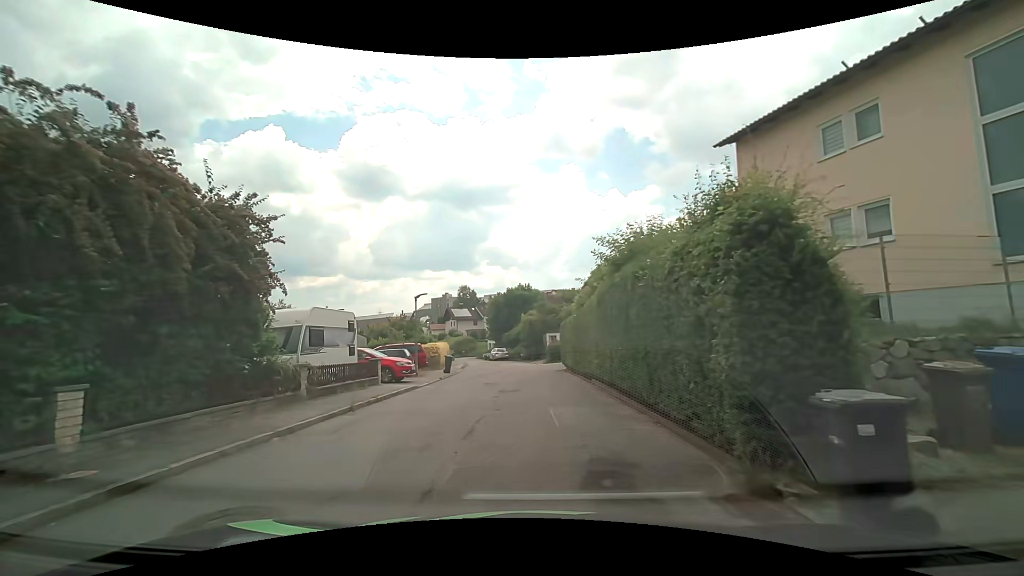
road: residential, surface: asphalt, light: Day
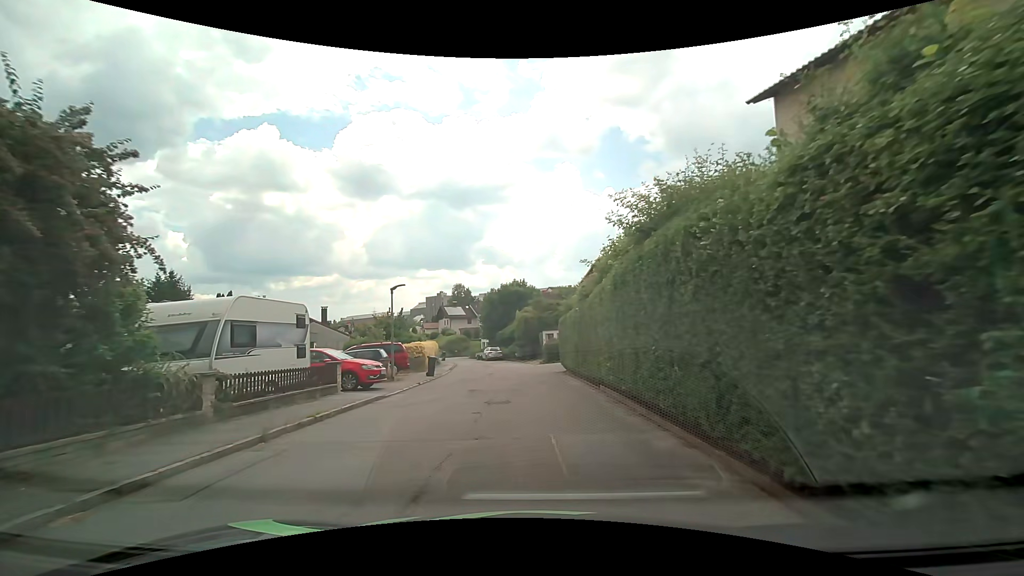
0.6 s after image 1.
(0.0, +3.3) m; +1°
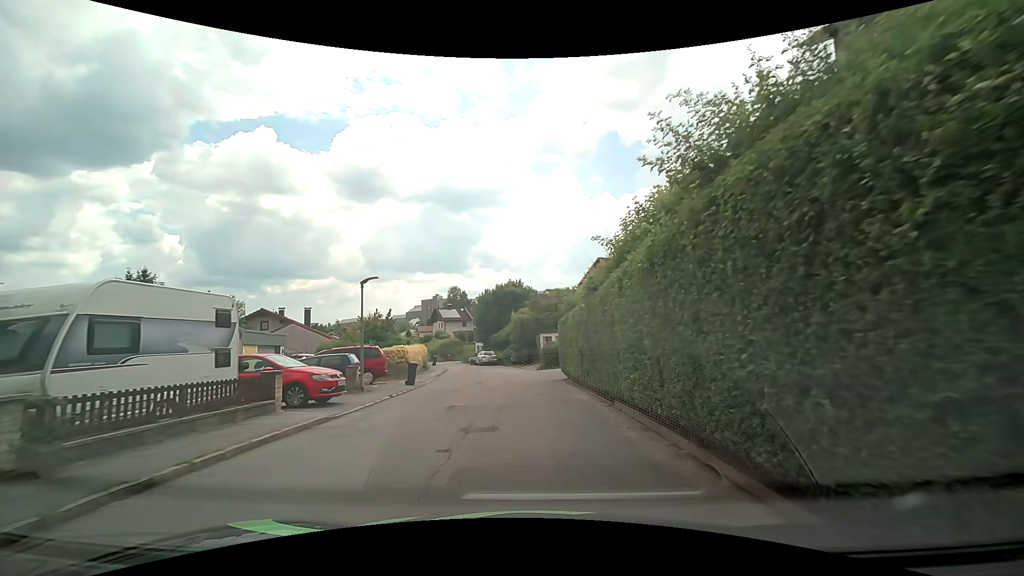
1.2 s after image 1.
(0.0, +3.2) m; 0°
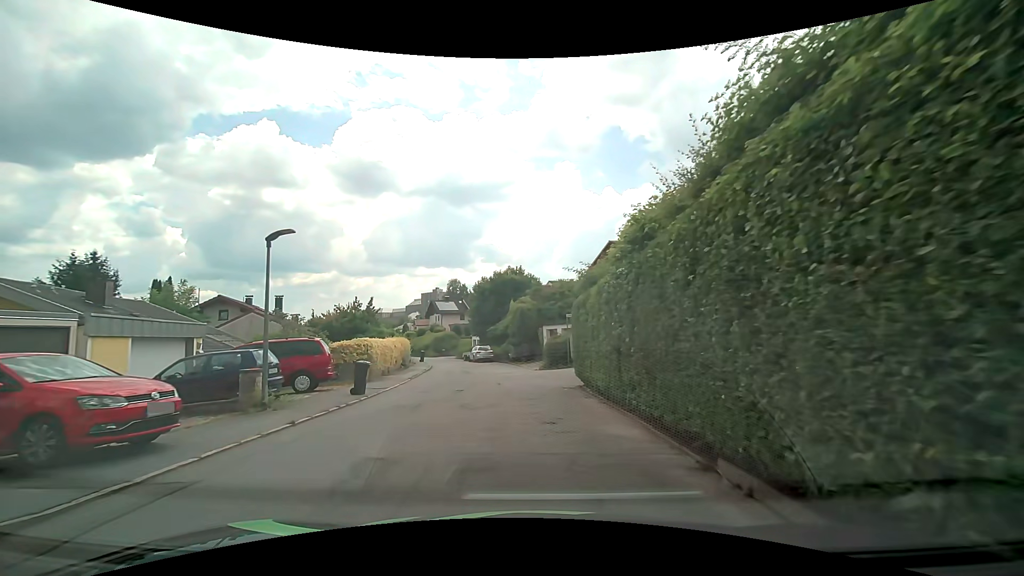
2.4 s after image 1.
(0.0, +6.4) m; 0°
